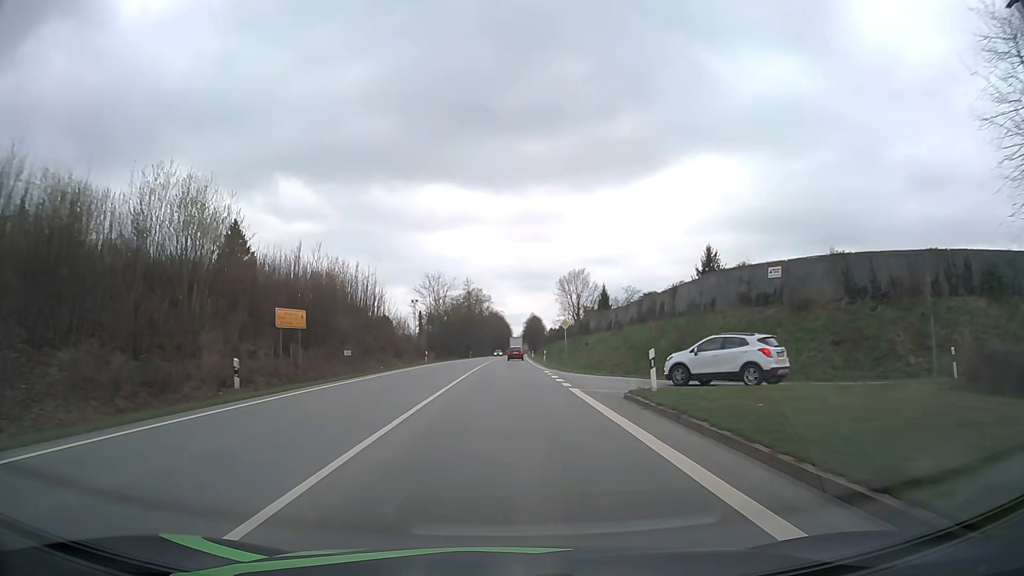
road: primary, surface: asphalt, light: Day
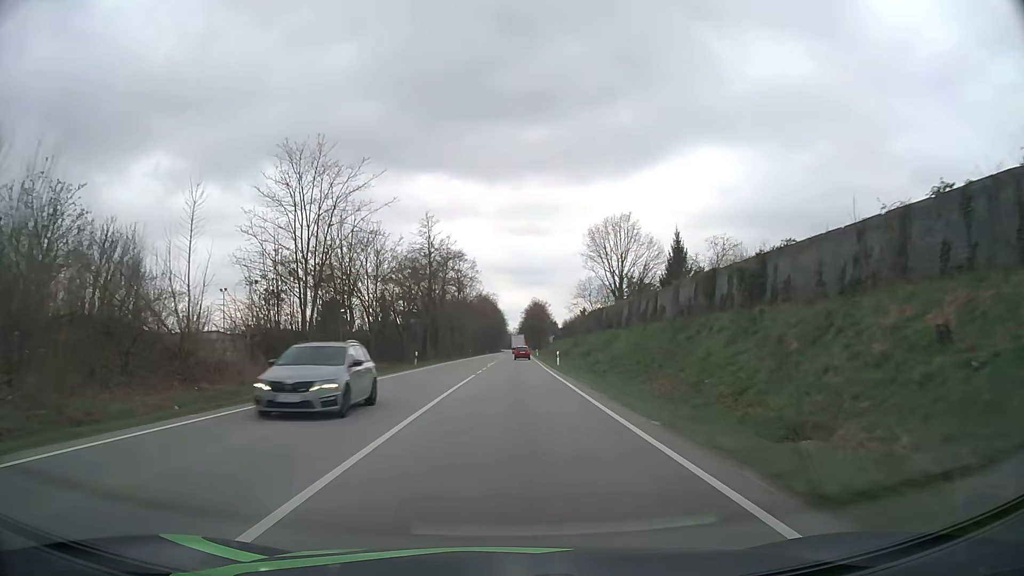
(+0.2, +59.8) m; 0°
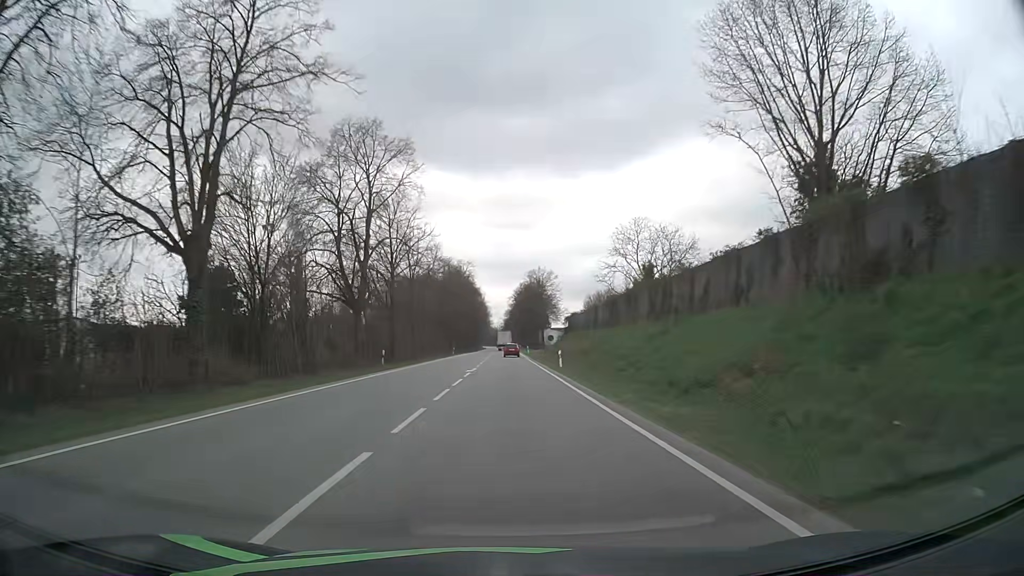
(+0.6, +60.2) m; +1°
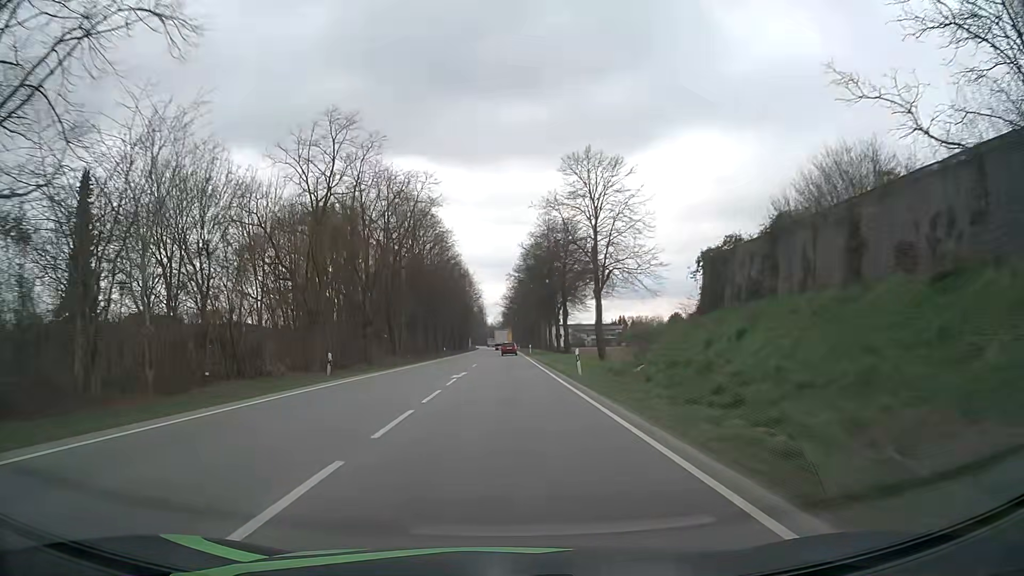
(+0.1, +60.5) m; 0°
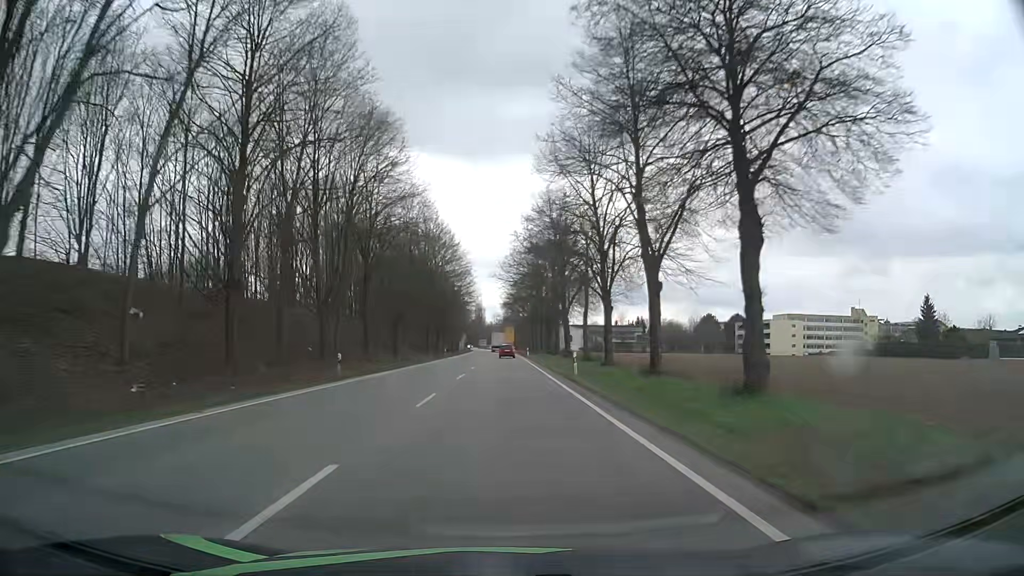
(+0.1, +47.9) m; 0°
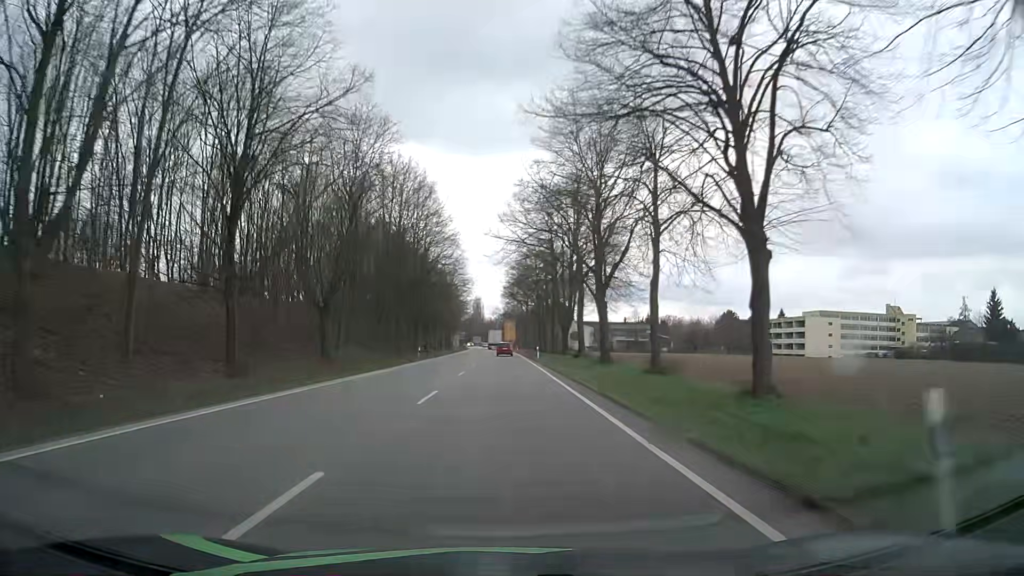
(0.0, +23.5) m; 0°
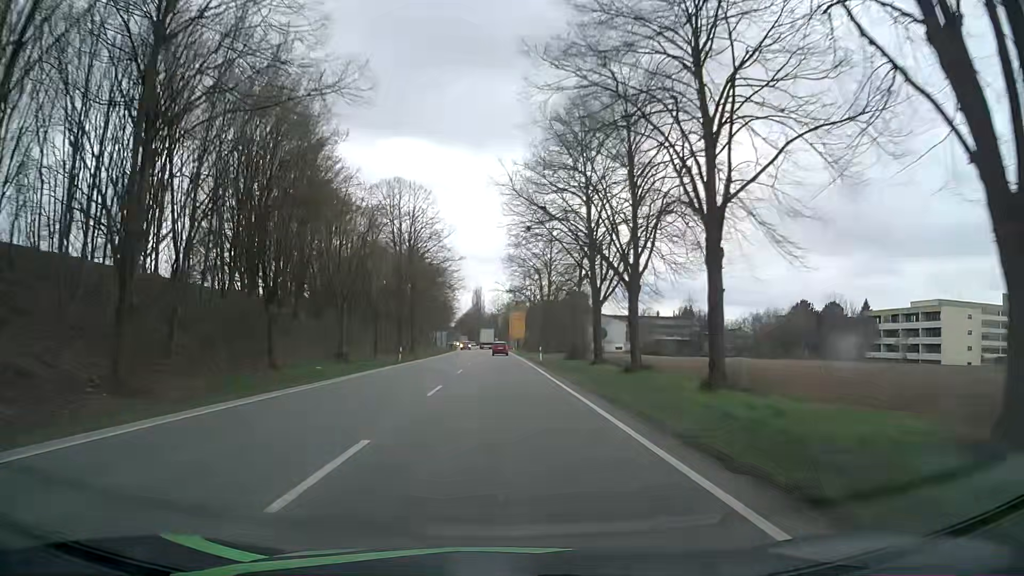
(-0.3, +57.9) m; 0°
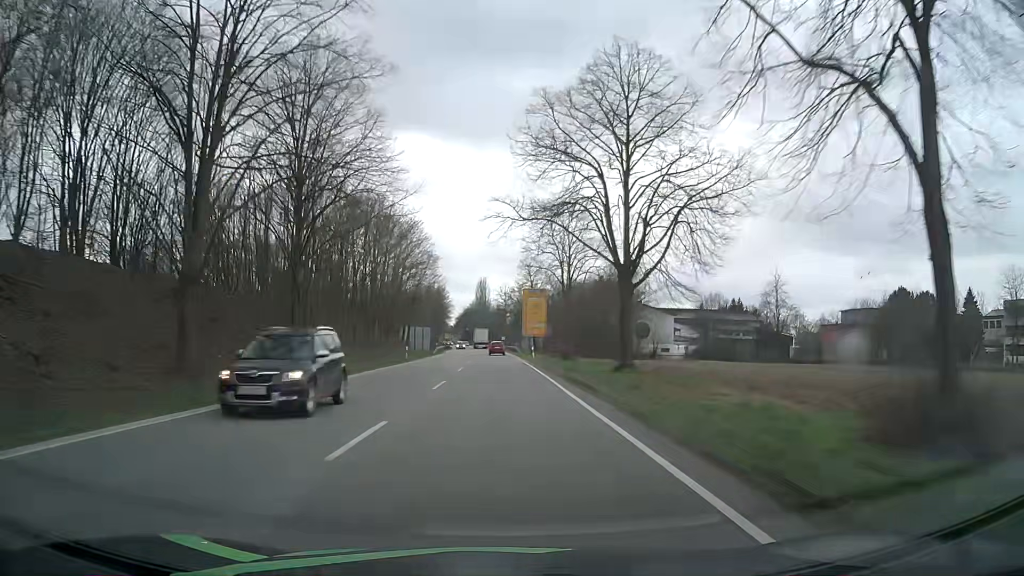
(-0.2, +45.4) m; -1°
(0, +10) (0, +20) (0, +30) (0, +40) (-1, +50) (-1, +60) (-1, +70) (-1, +80) (-2, +90) (-2, +100) m
